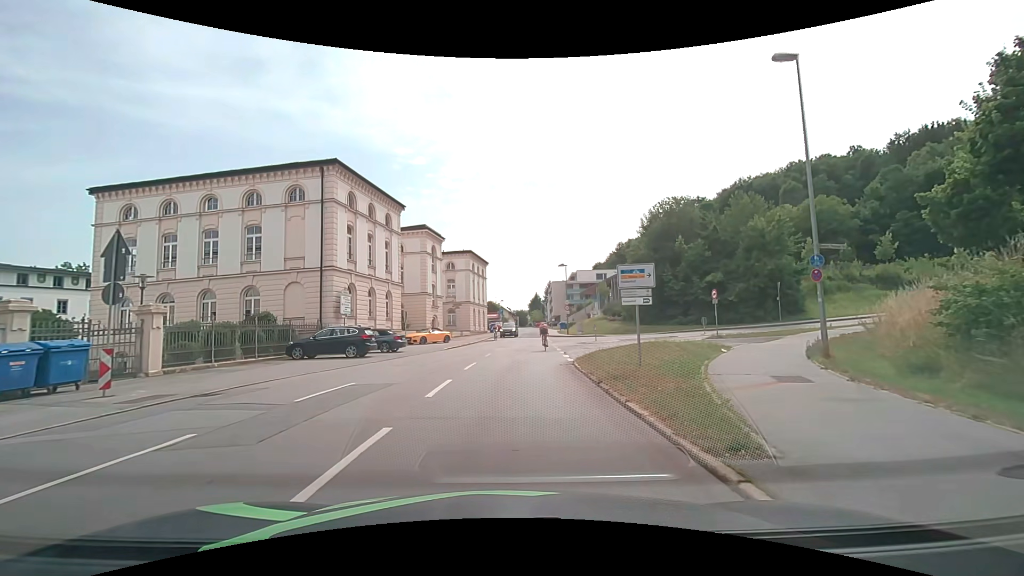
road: tertiary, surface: asphalt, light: Day
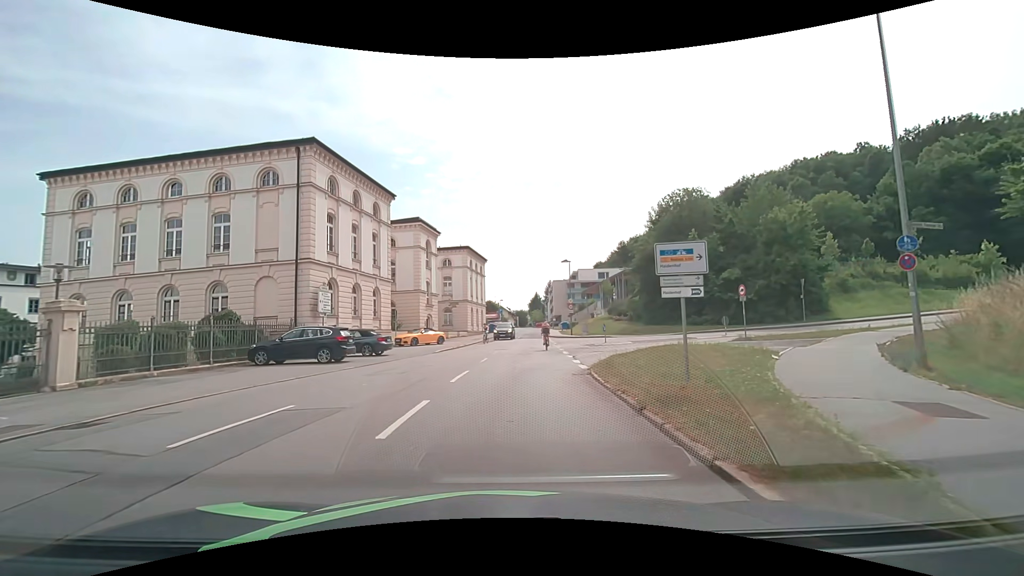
(0.0, +3.6) m; +1°
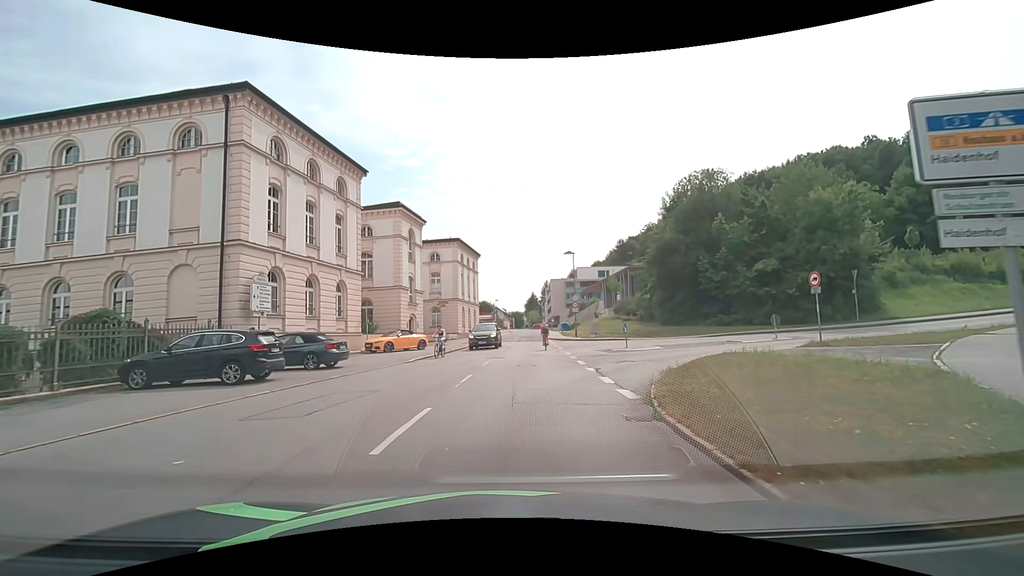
(-0.1, +6.7) m; 0°
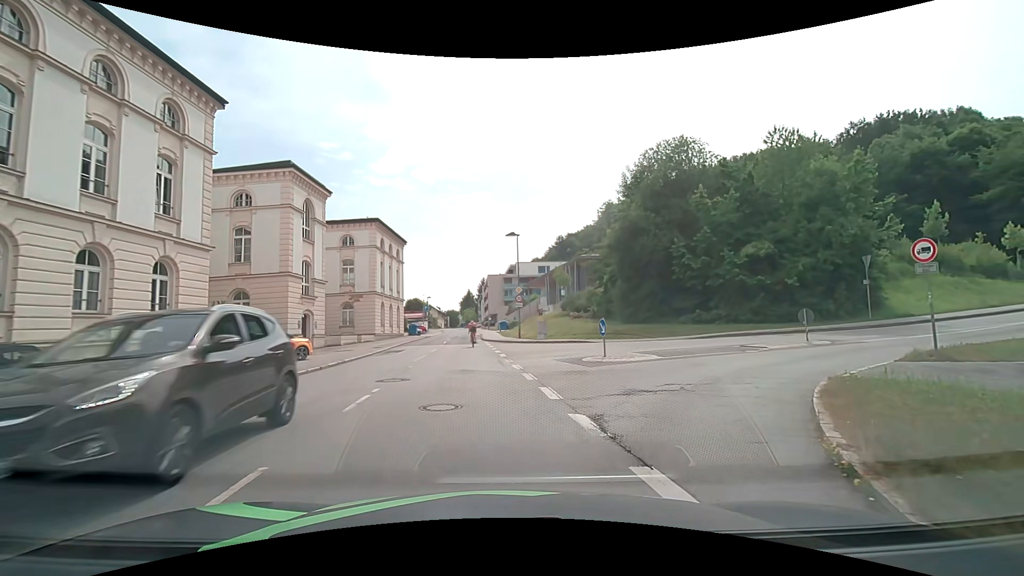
(+0.3, +9.1) m; +7°
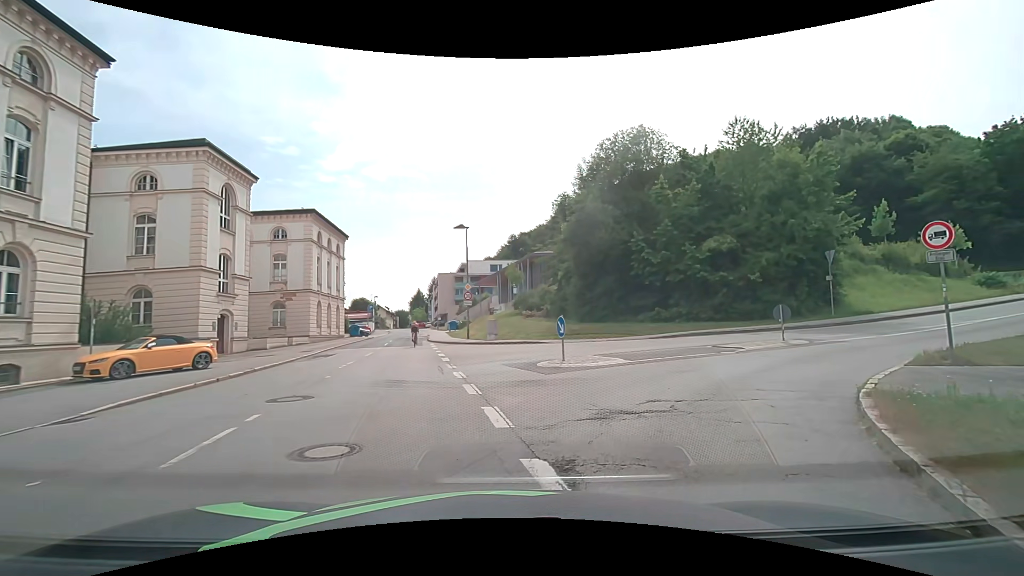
(+0.1, +2.7) m; +4°
